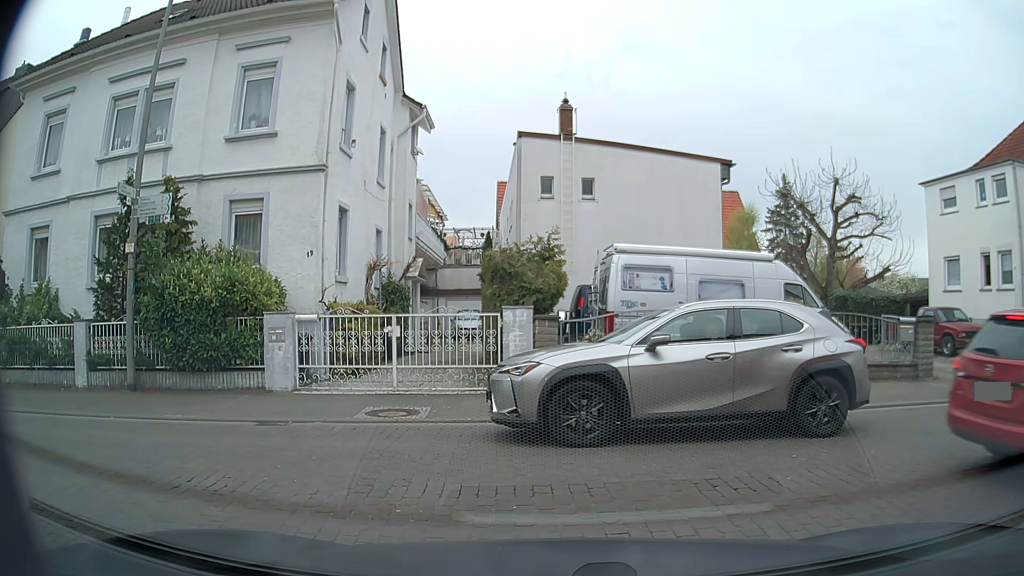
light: Day
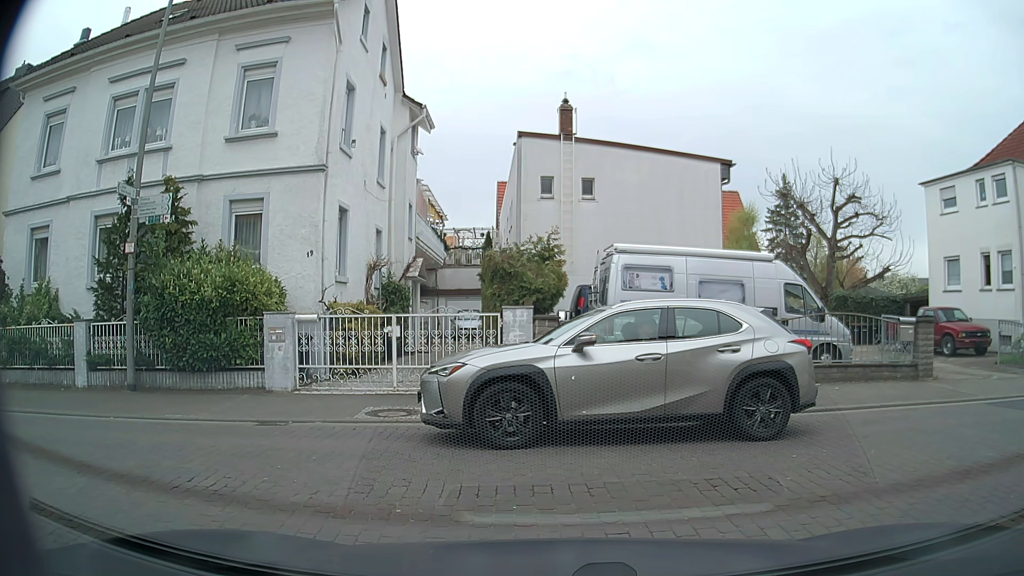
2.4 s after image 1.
(0.0, 0.0) m; 0°
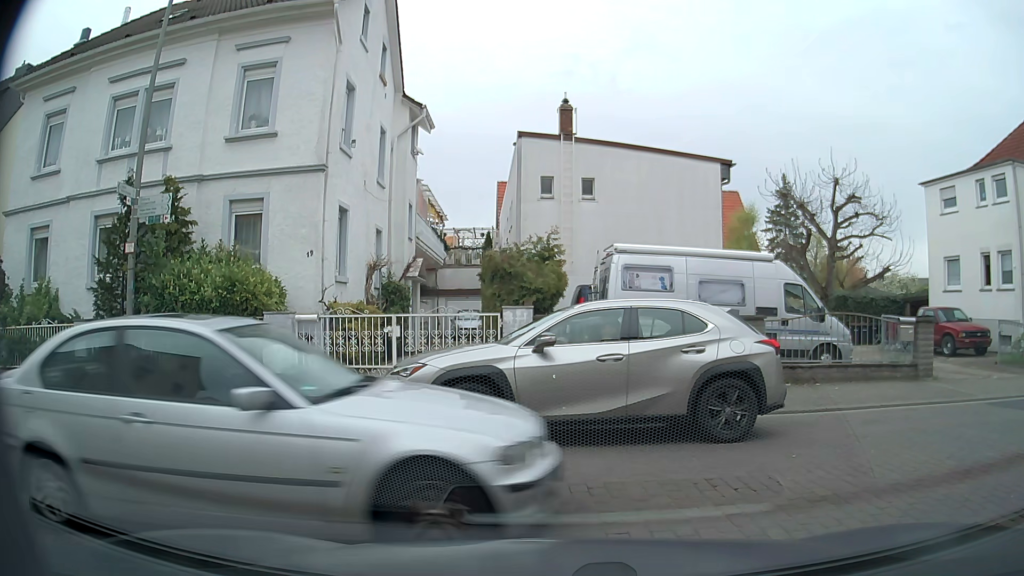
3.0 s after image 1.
(0.0, 0.0) m; 0°
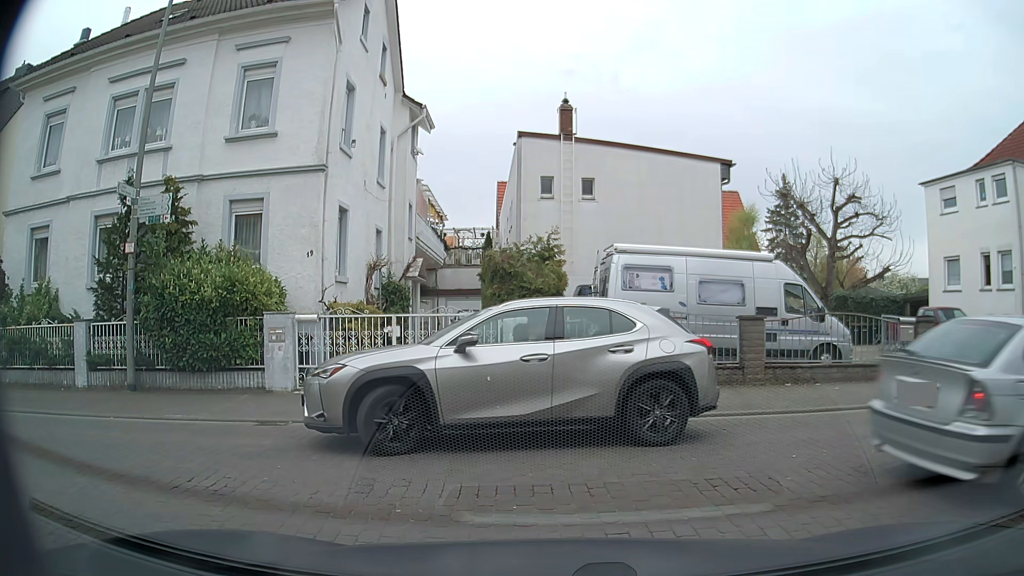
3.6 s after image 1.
(0.0, 0.0) m; 0°
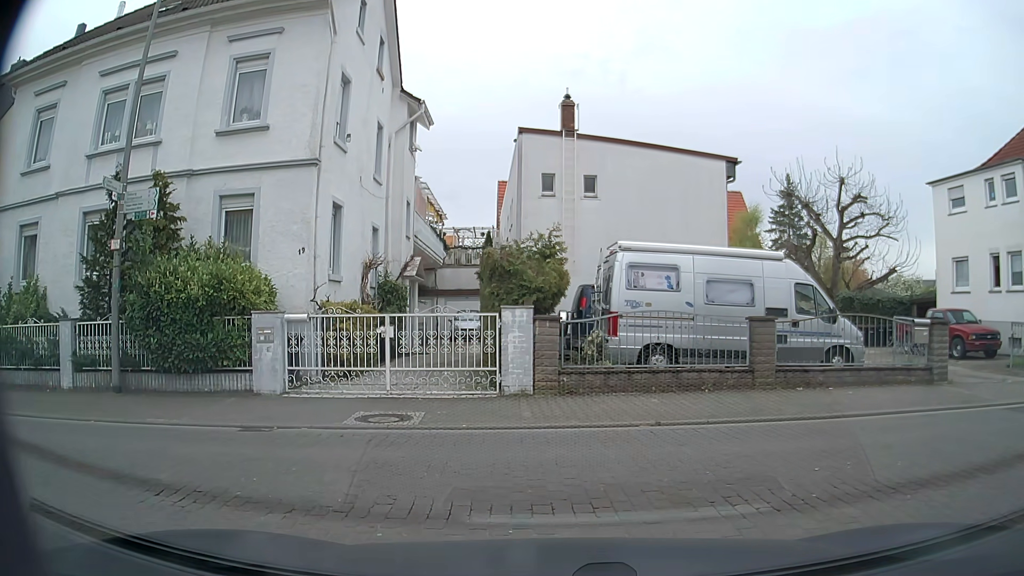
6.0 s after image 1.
(0.0, +0.6) m; 0°
